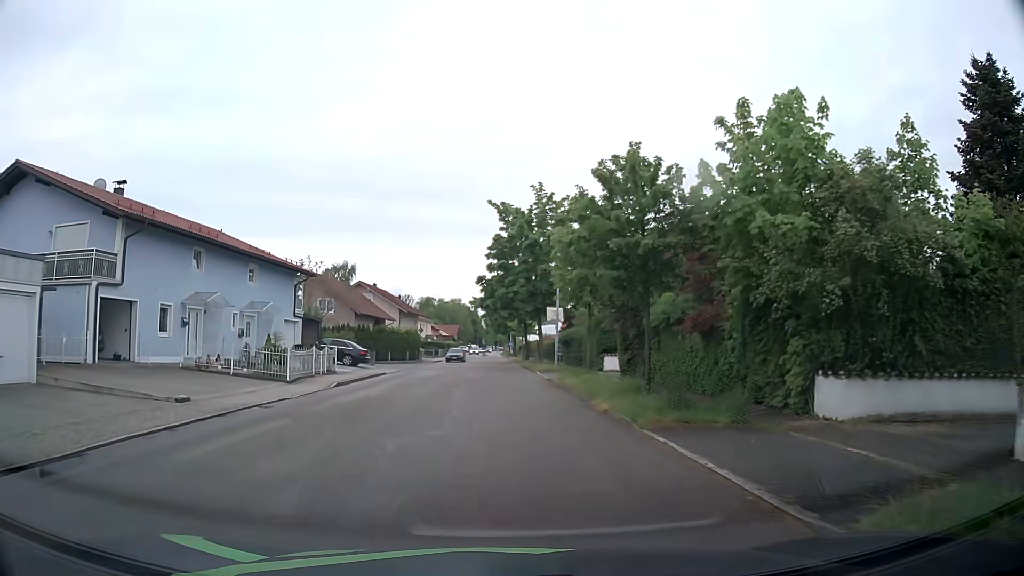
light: Day
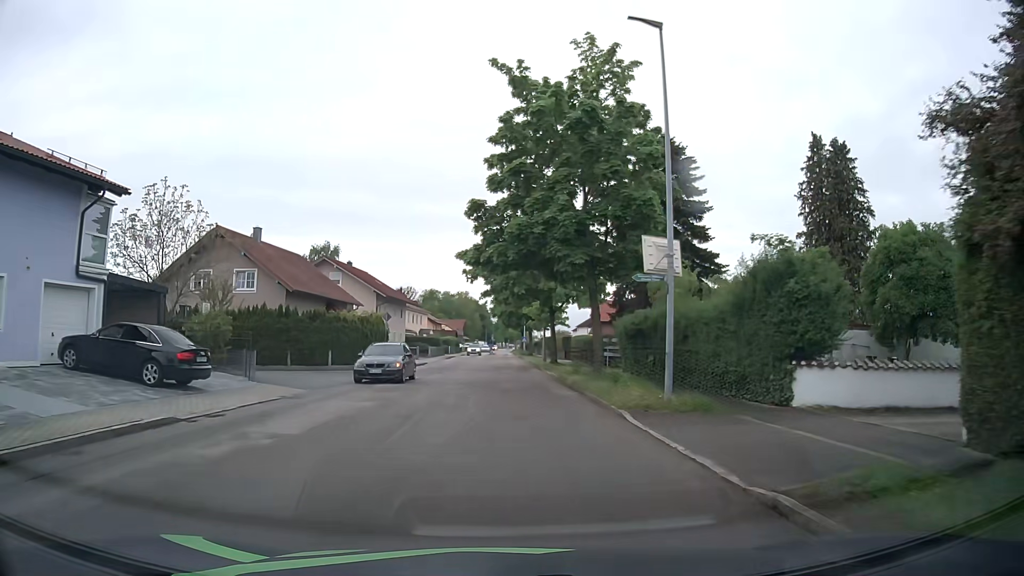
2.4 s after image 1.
(-0.1, +23.1) m; 0°
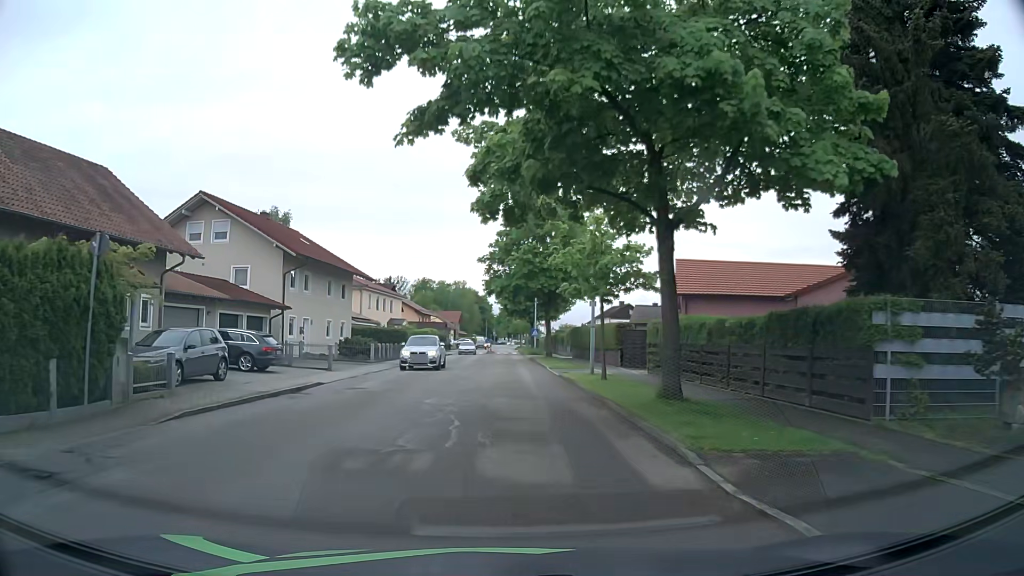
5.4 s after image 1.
(-0.1, +29.1) m; 0°
(0, +10) (0, +20) (0, +30) (0, +40) (0, +50) (0, +60) (0, +70) (0, +80) (0, +90) (-1, +100) m
